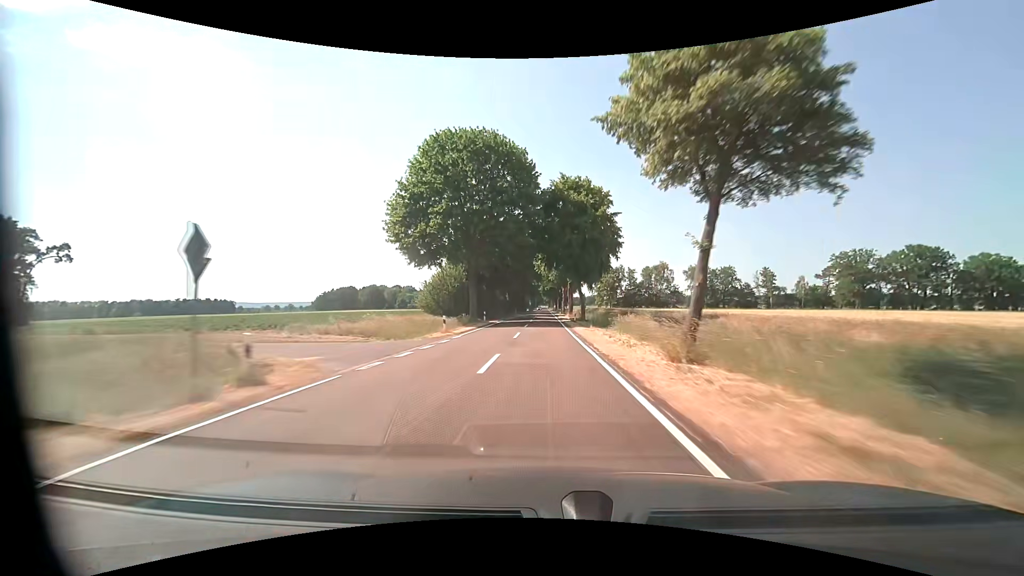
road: tertiary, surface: asphalt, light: Day
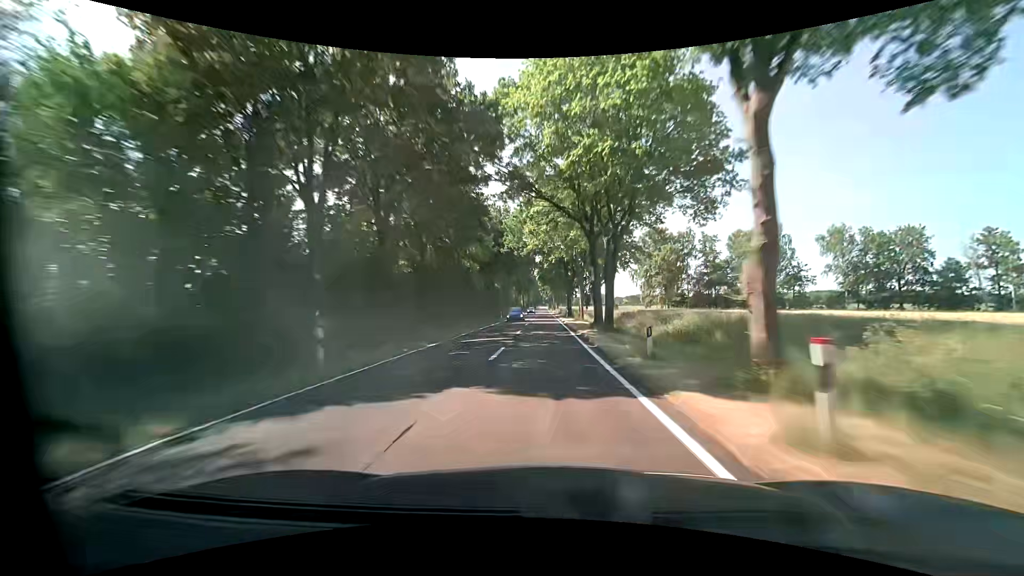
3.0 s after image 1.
(0.0, +83.1) m; 0°
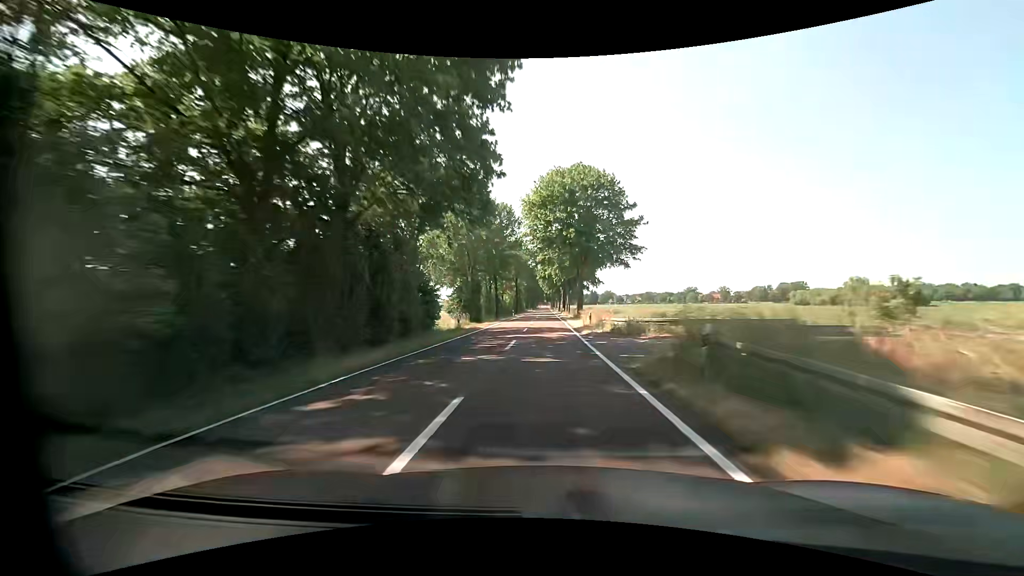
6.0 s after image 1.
(-0.4, +83.0) m; 0°
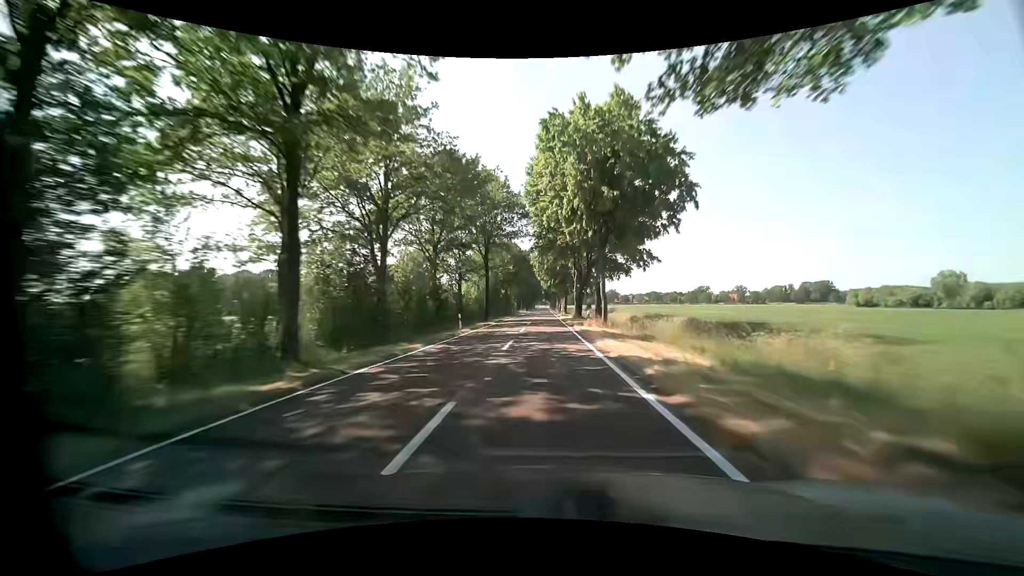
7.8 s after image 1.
(0.0, +49.8) m; 0°
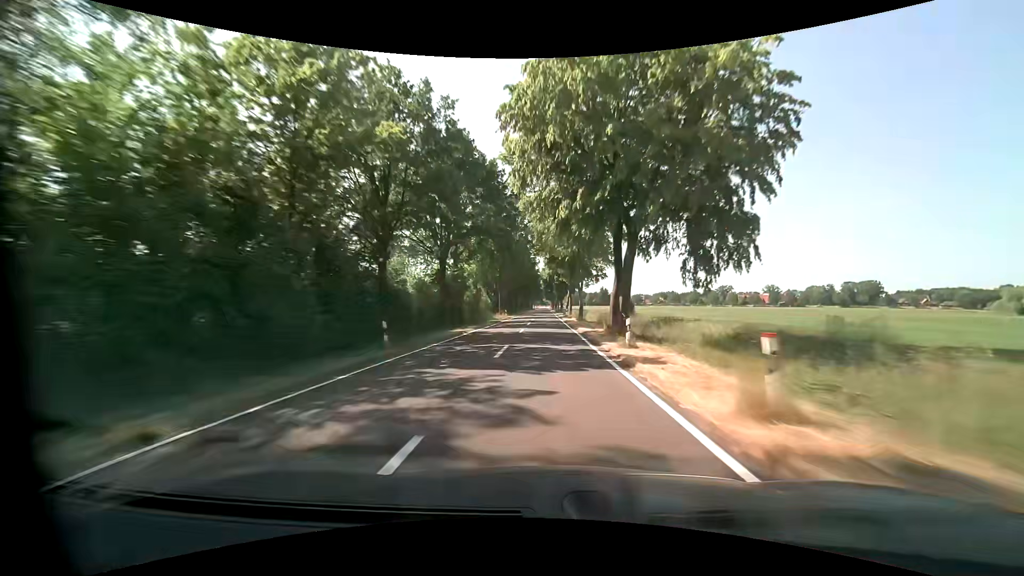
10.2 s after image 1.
(-0.1, +66.5) m; 0°
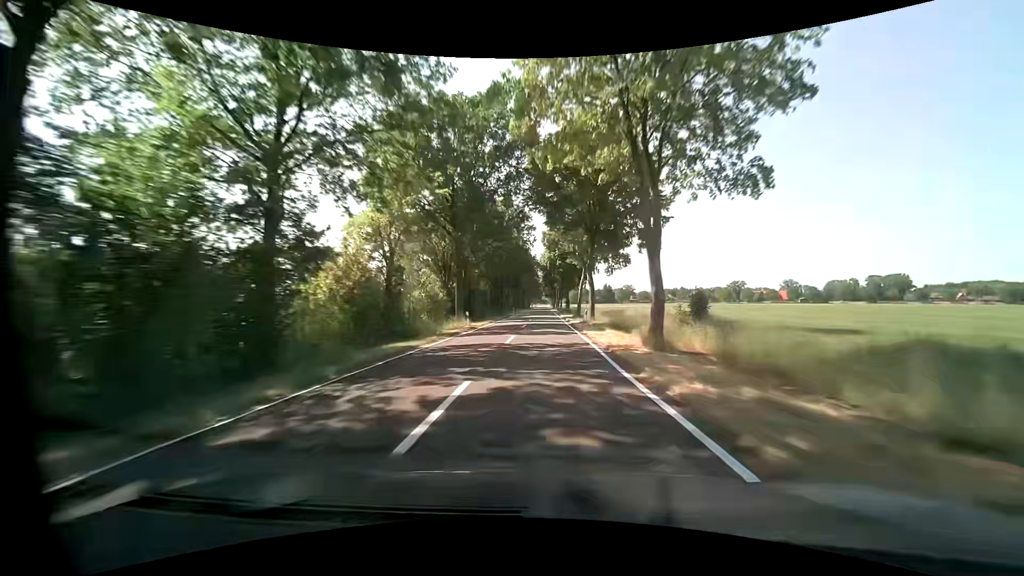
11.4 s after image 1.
(-0.1, +33.2) m; 0°
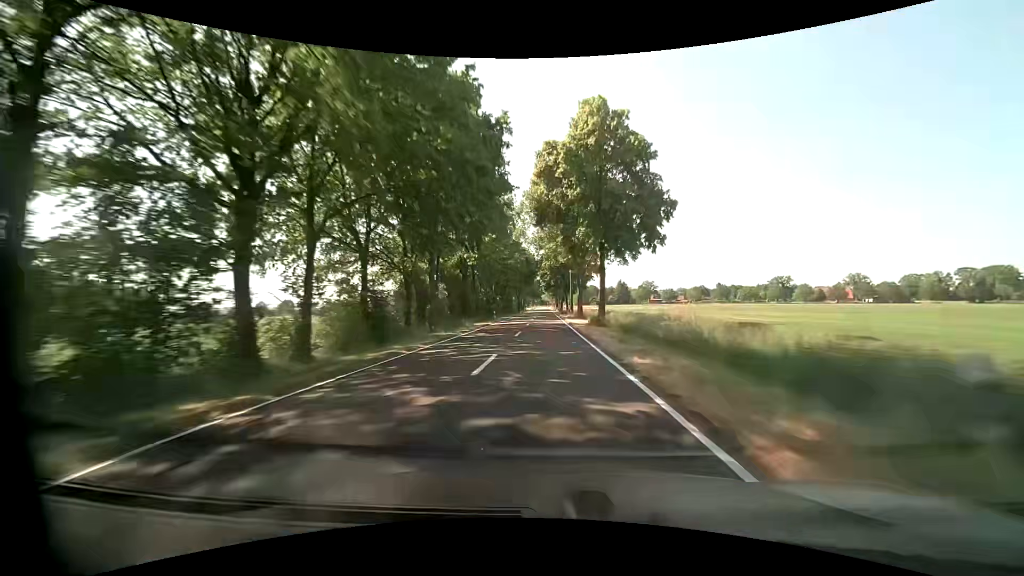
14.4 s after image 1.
(0.0, +83.0) m; 0°
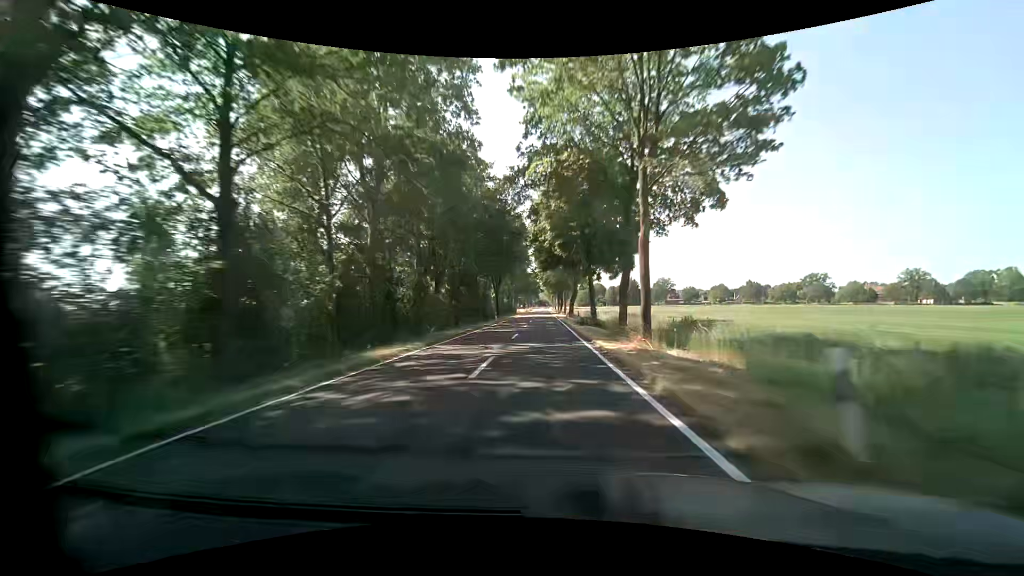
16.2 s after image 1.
(-0.2, +49.8) m; 0°
(0, +10) (0, +20) (0, +30) (0, +40) (0, +50) (0, +60) (0, +70) (0, +80) (0, +90) (0, +100) m
